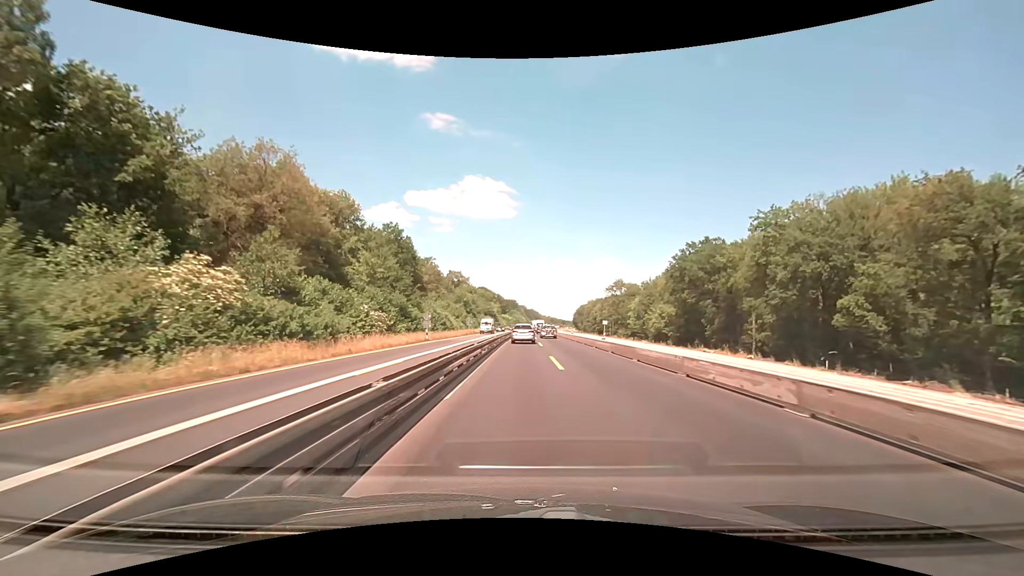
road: motorway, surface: concrete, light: Day
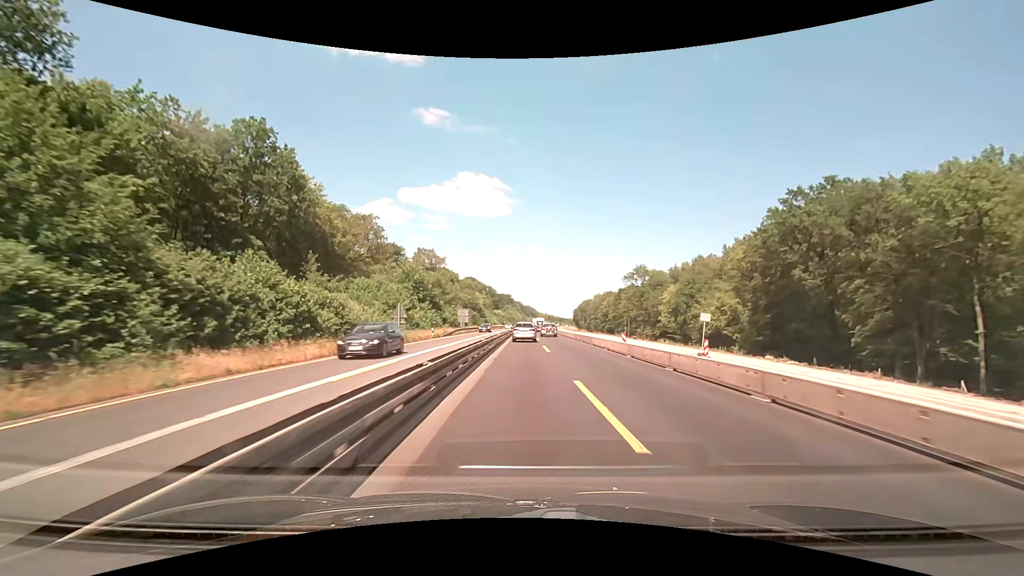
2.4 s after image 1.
(-0.1, +46.9) m; 0°
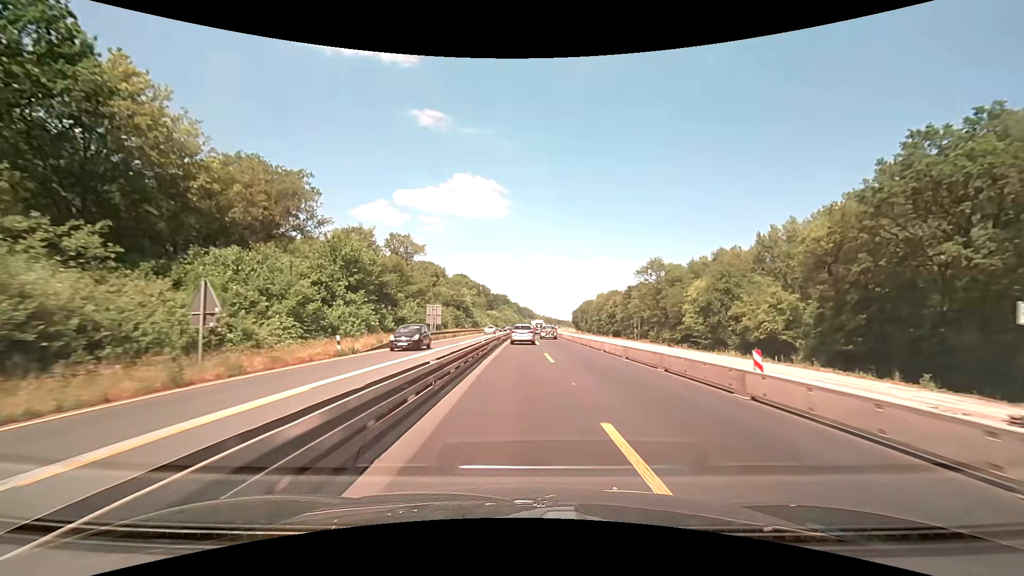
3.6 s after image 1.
(+0.1, +23.7) m; +1°
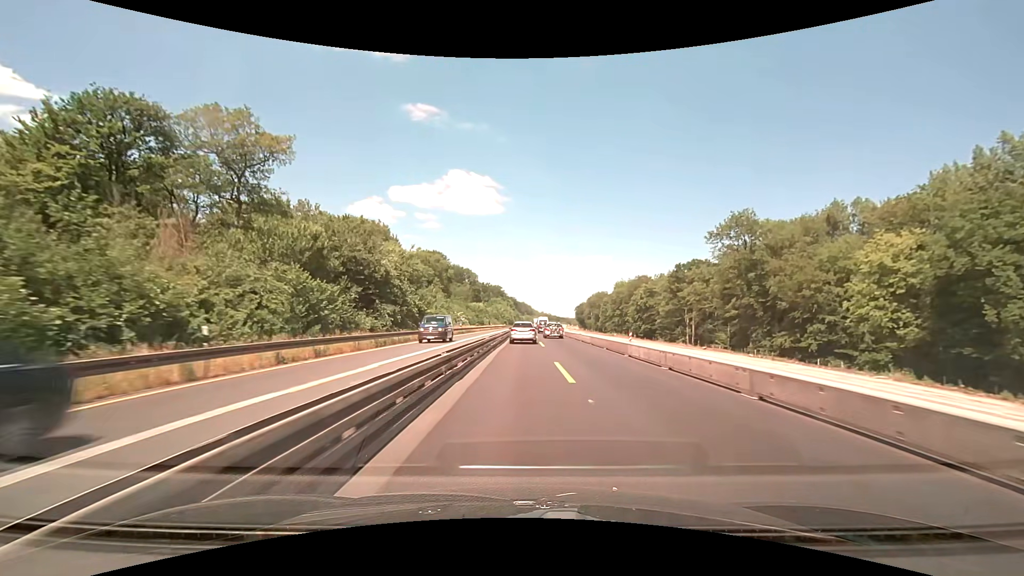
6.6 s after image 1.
(0.0, +60.7) m; 0°
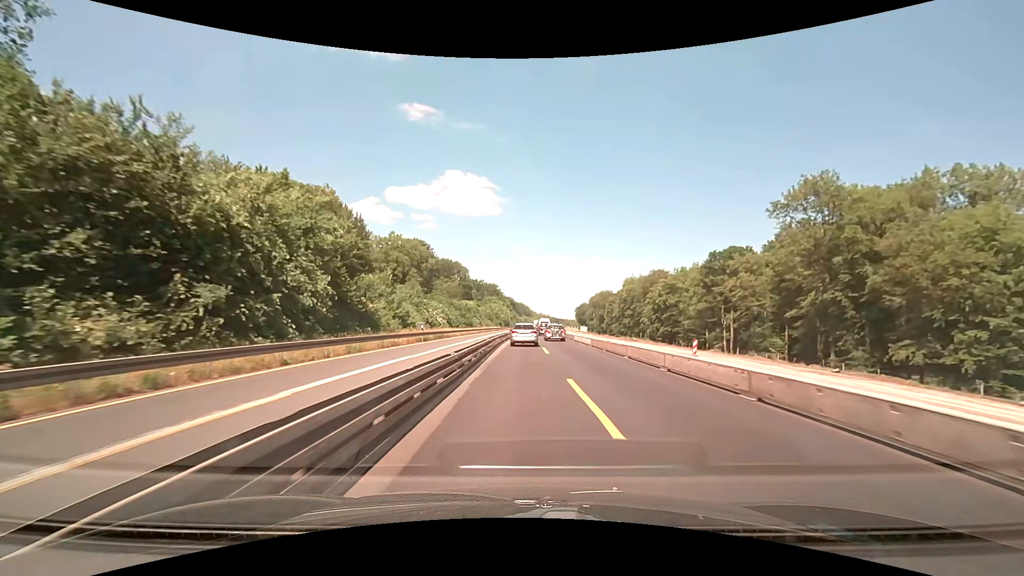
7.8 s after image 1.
(0.0, +24.0) m; 0°
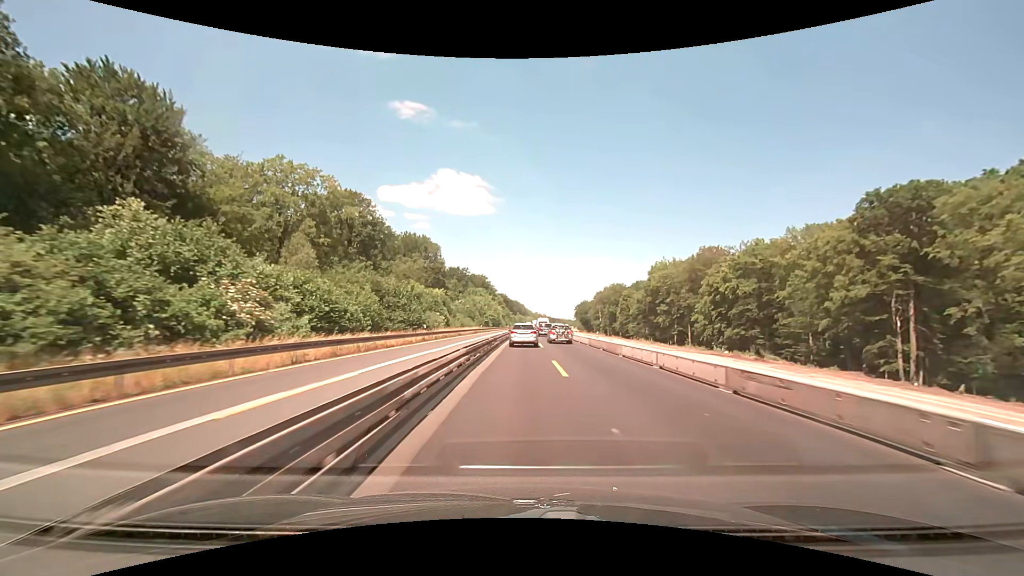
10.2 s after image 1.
(+0.2, +47.1) m; 0°
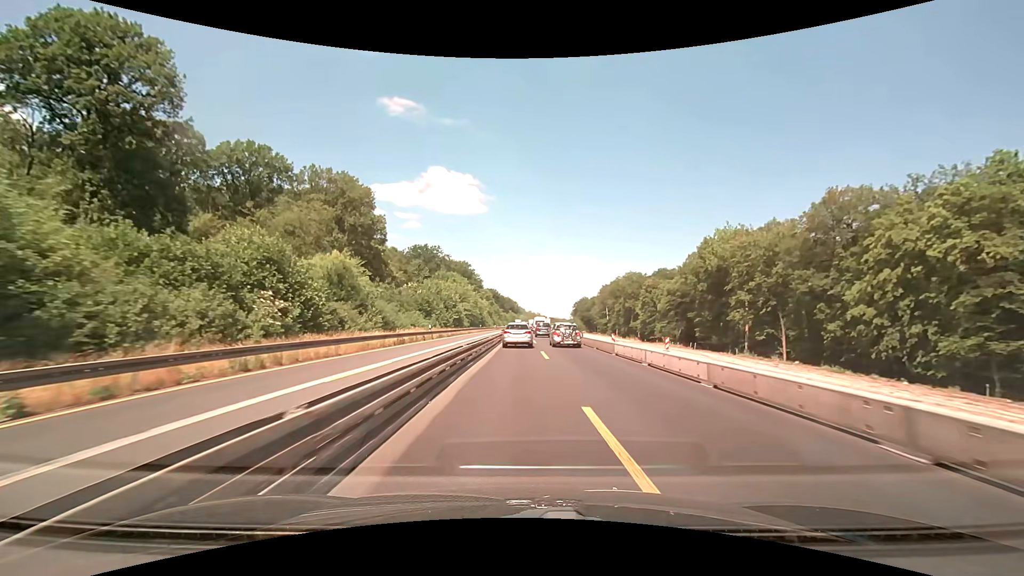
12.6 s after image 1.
(+0.3, +47.5) m; +1°
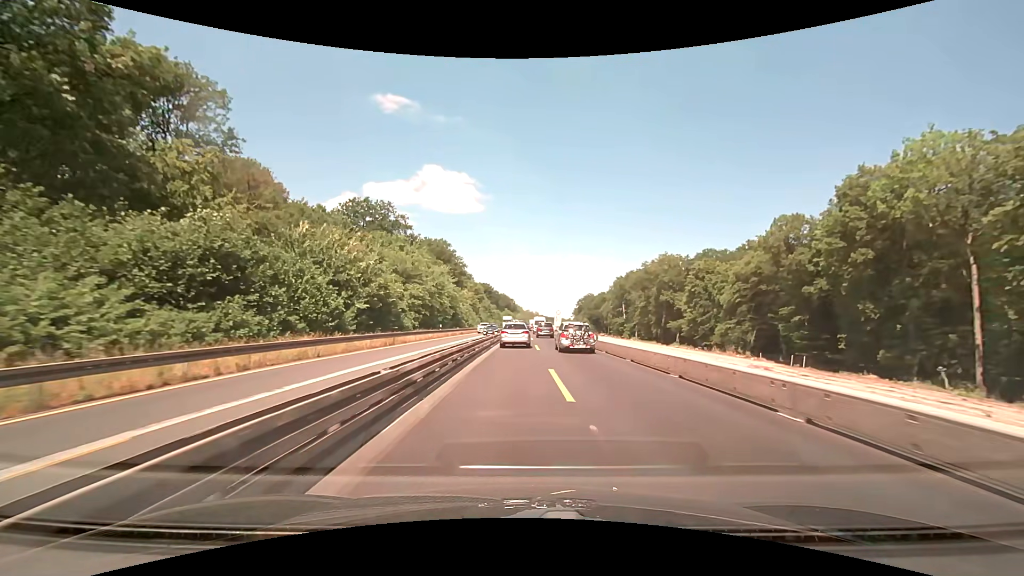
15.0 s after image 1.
(0.0, +46.1) m; 0°
(0, +10) (0, +20) (0, +30) (0, +40) (0, +50) (0, +60) (0, +70) (0, +80) (0, +90) (0, +100) m
